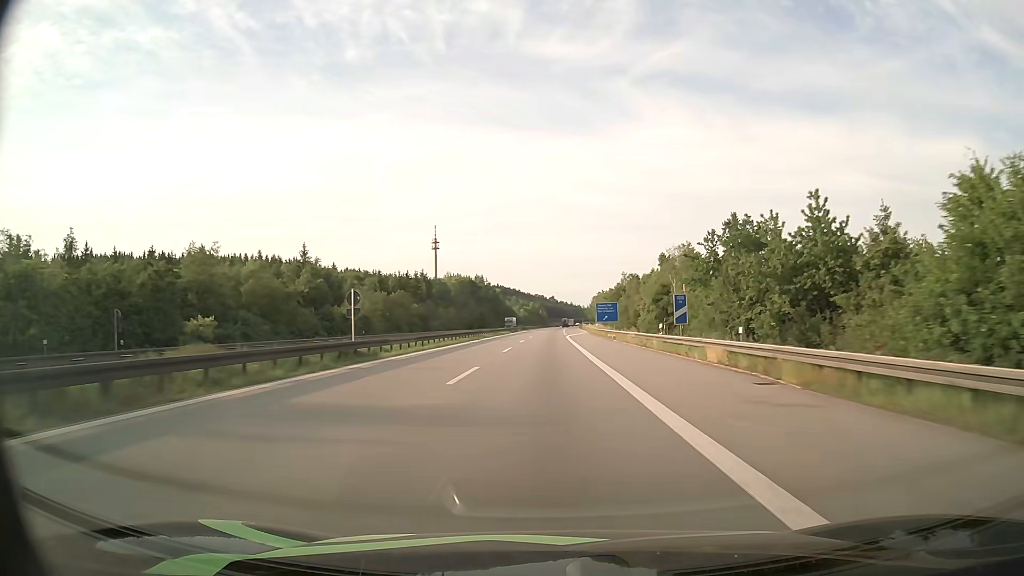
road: motorway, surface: asphalt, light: Day
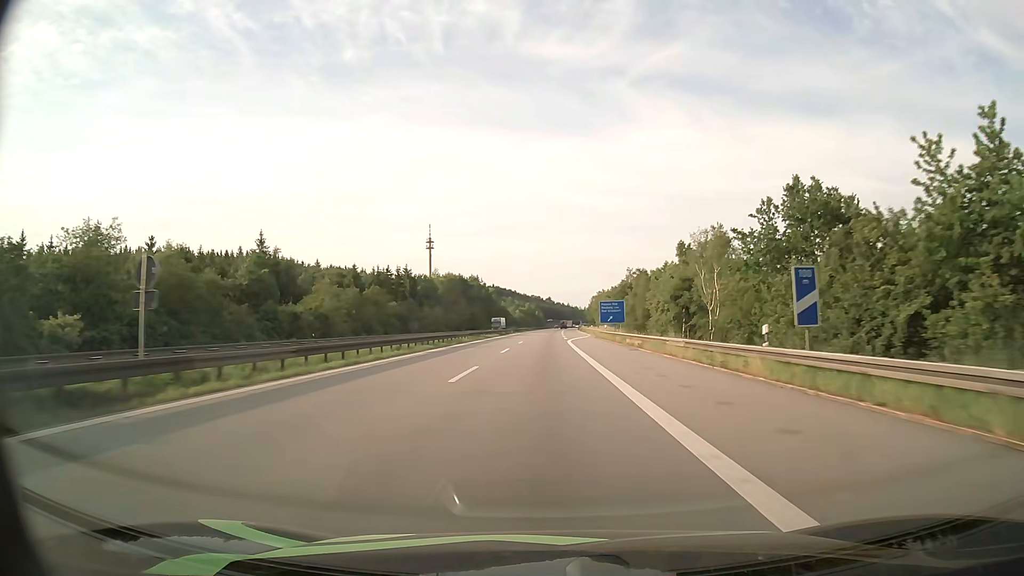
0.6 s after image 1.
(0.0, +17.2) m; 0°
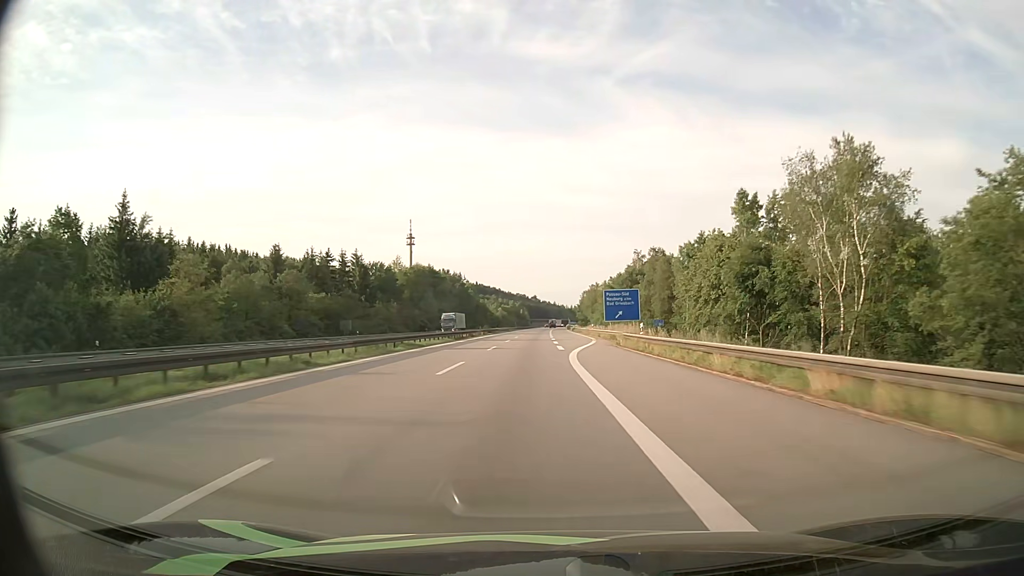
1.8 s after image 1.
(+0.3, +33.4) m; +1°
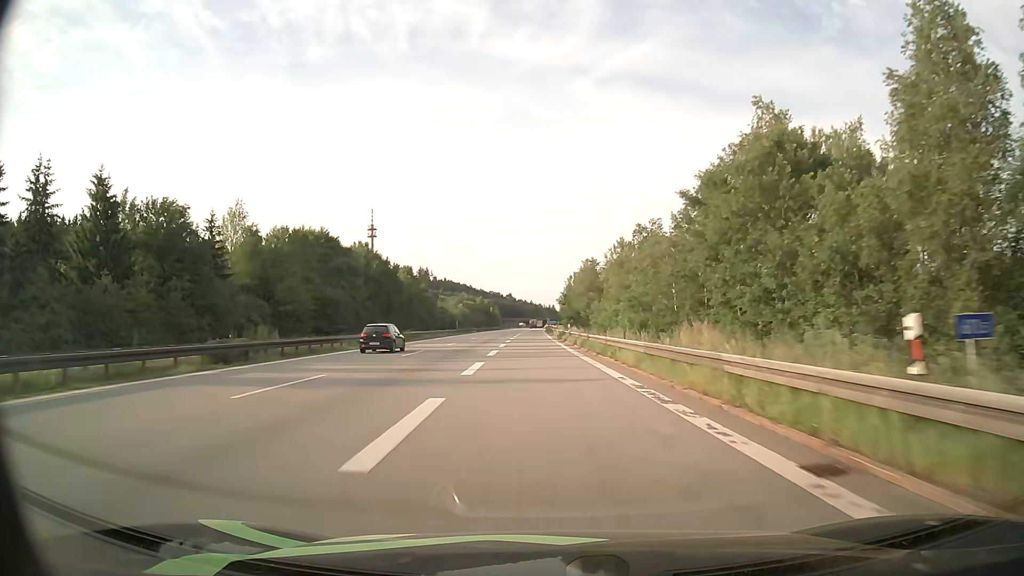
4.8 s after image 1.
(+1.9, +77.9) m; +2°
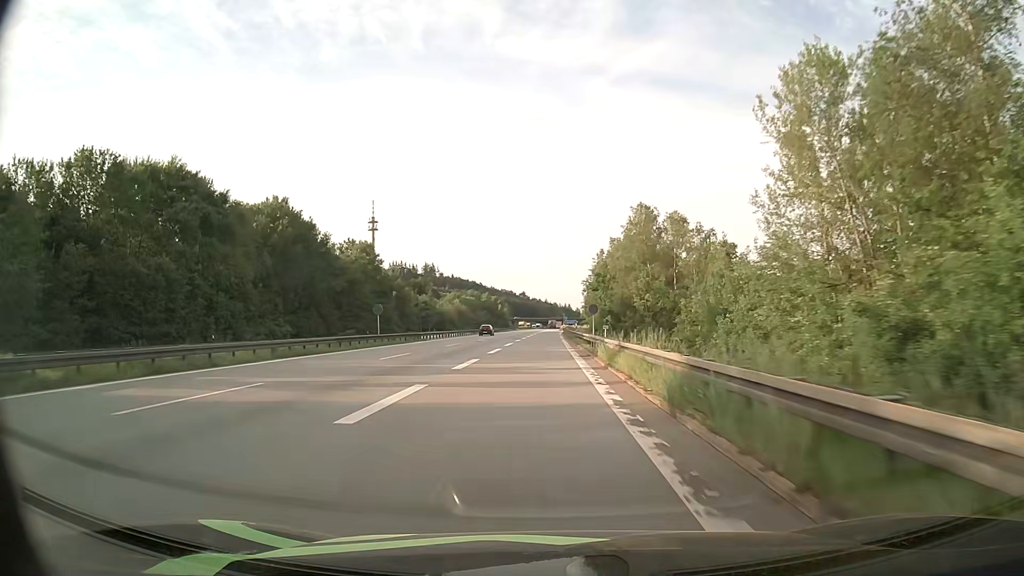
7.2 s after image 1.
(-0.8, +56.7) m; -2°
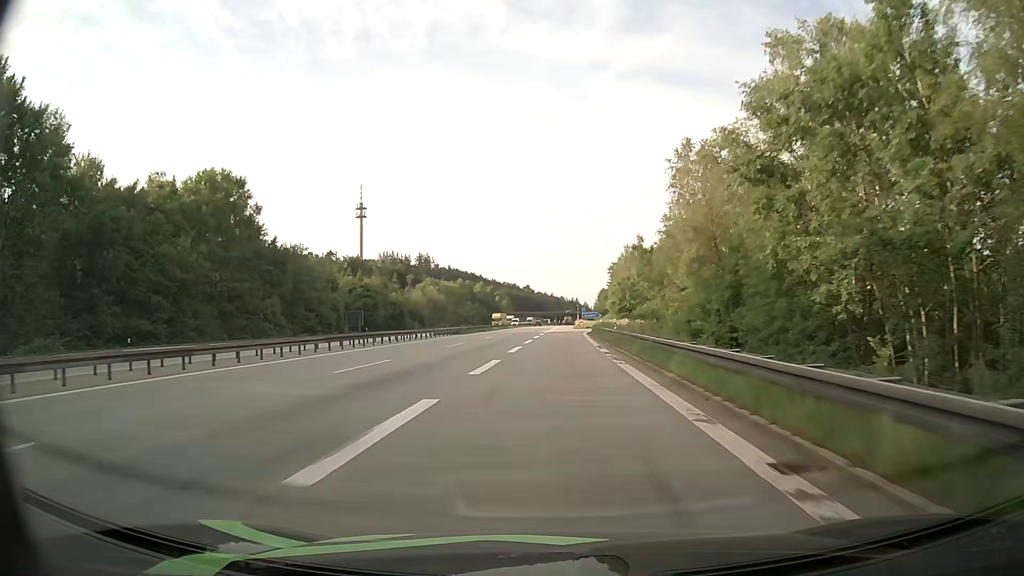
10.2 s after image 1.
(-0.5, +62.7) m; 0°
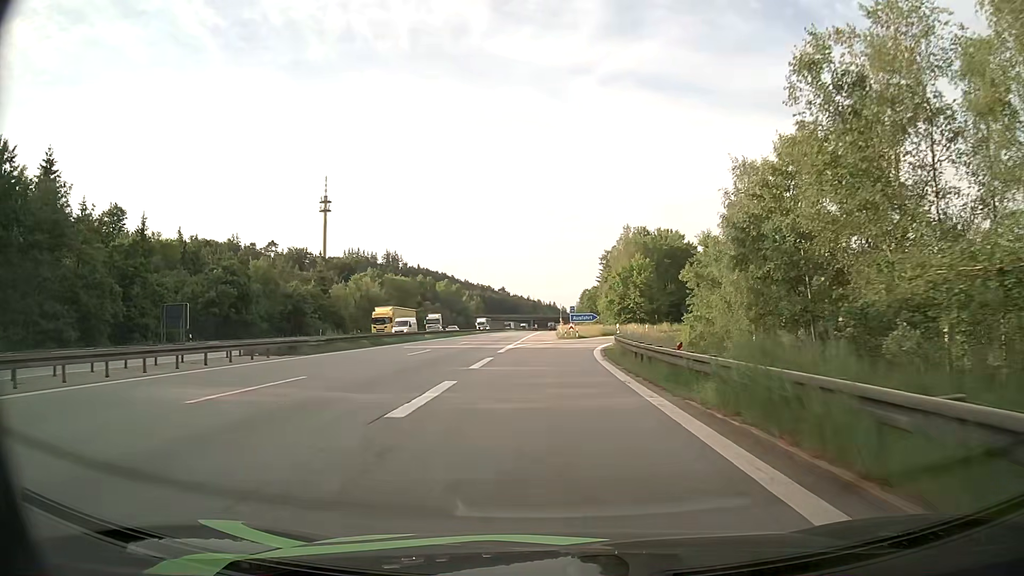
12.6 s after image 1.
(+0.6, +43.1) m; +2°
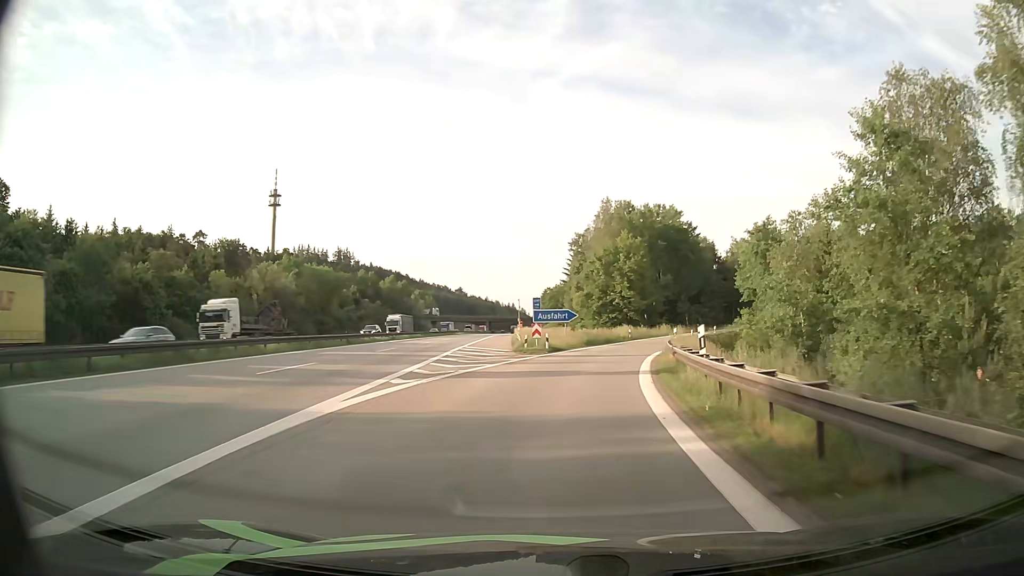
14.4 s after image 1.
(+0.6, +30.1) m; +3°
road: motorway_link
(0, +10) (+1, +20) (+2, +30) (+4, +40) (+7, +49) (+11, +59) (+15, +68) (+20, +76) (+25, +85) (+31, +93) m
